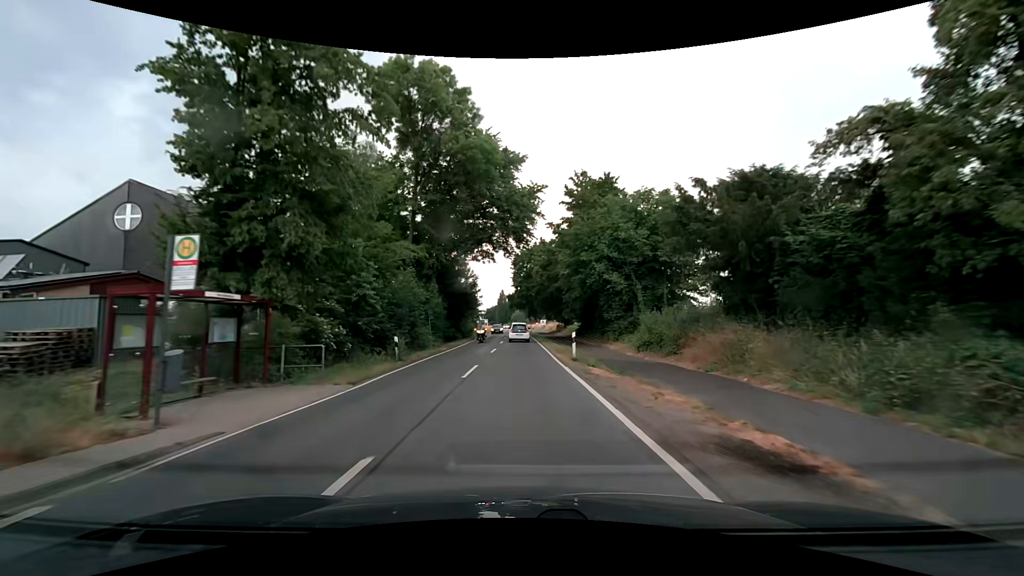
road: secondary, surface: asphalt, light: Day
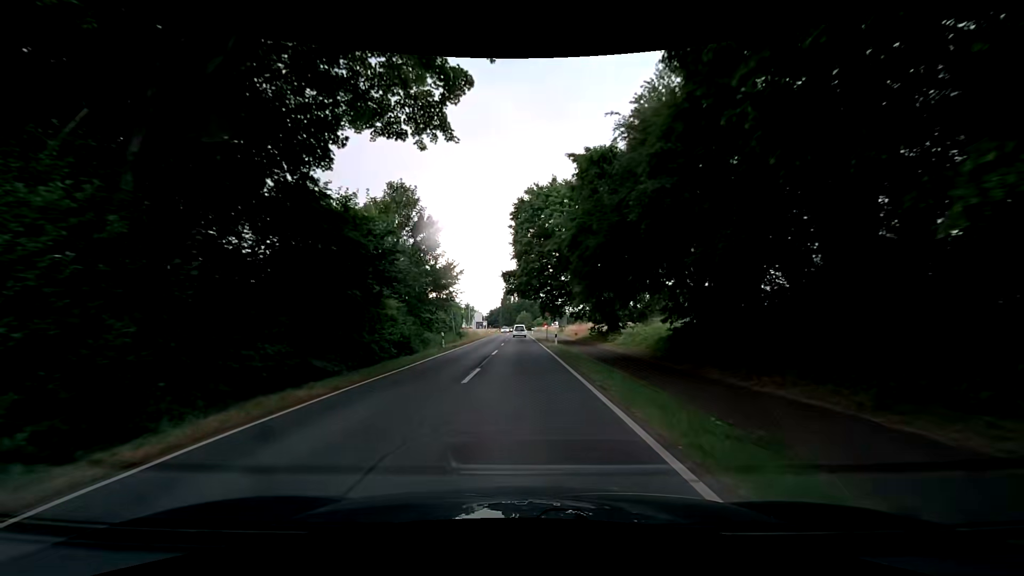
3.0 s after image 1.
(-0.3, +38.1) m; -1°
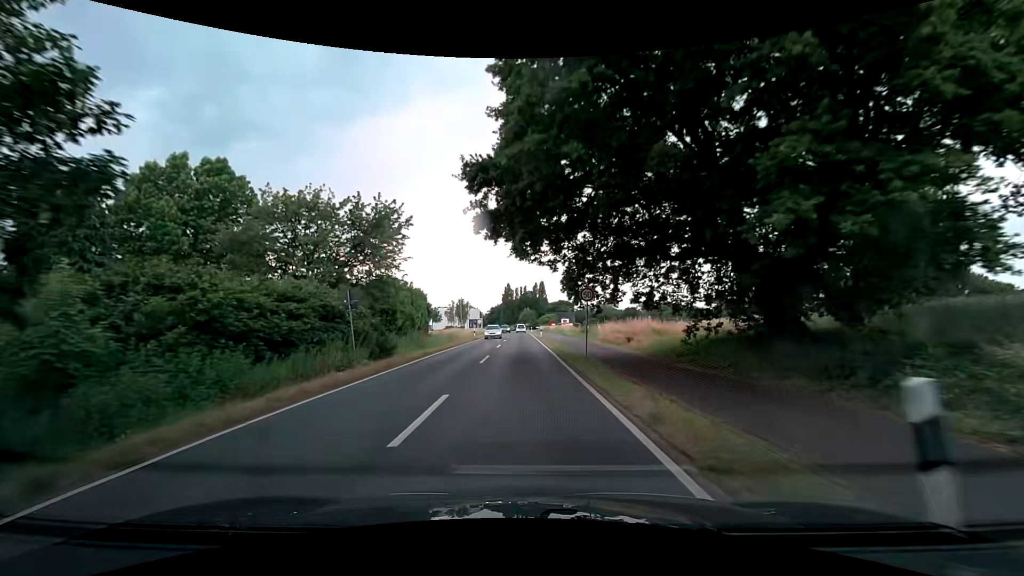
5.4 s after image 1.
(0.0, +30.3) m; 0°
(0, +10) (0, +20) (0, +30) (0, +40) (0, +50) (0, +60) (0, +70) (0, +80) (0, +90) (0, +100) m
